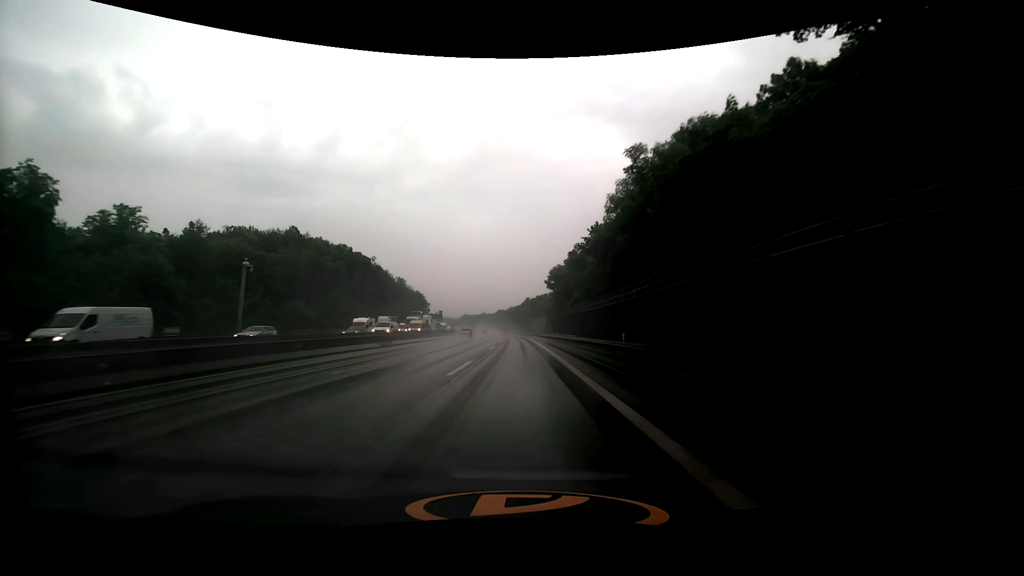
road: motorway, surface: asphalt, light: Day
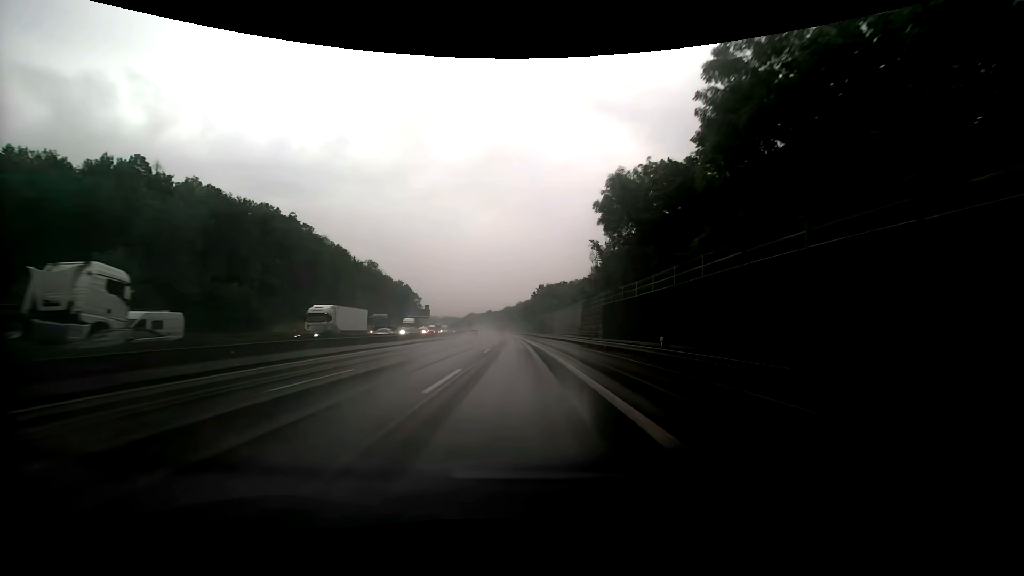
(-0.6, +58.4) m; -1°
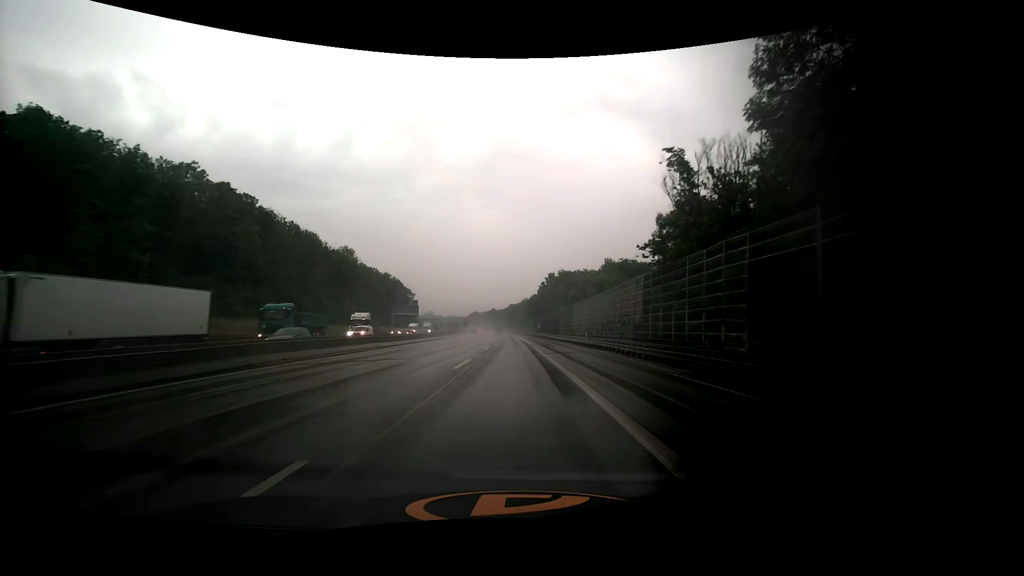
(-0.2, +29.5) m; 0°
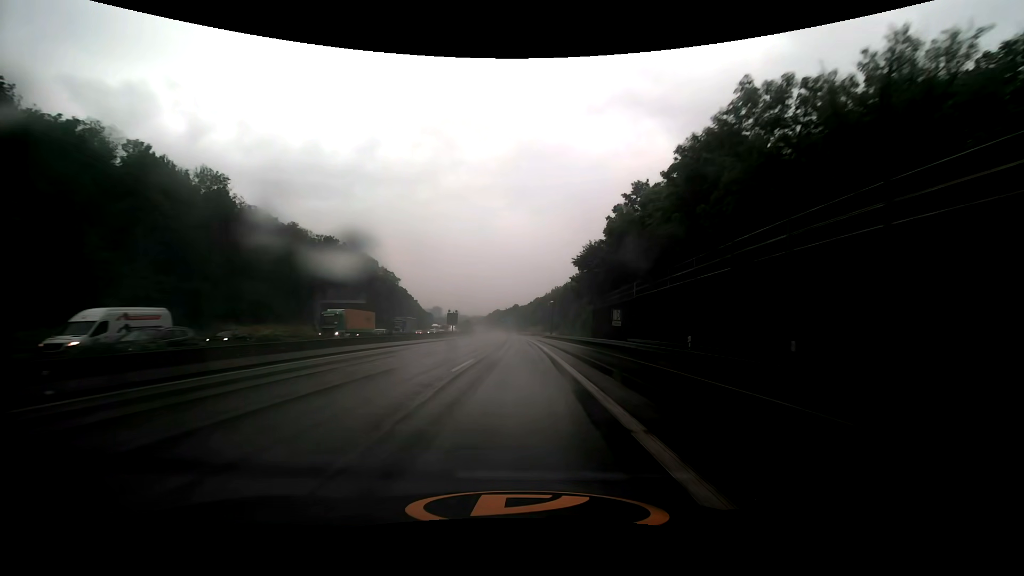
(-2.2, +74.5) m; -3°
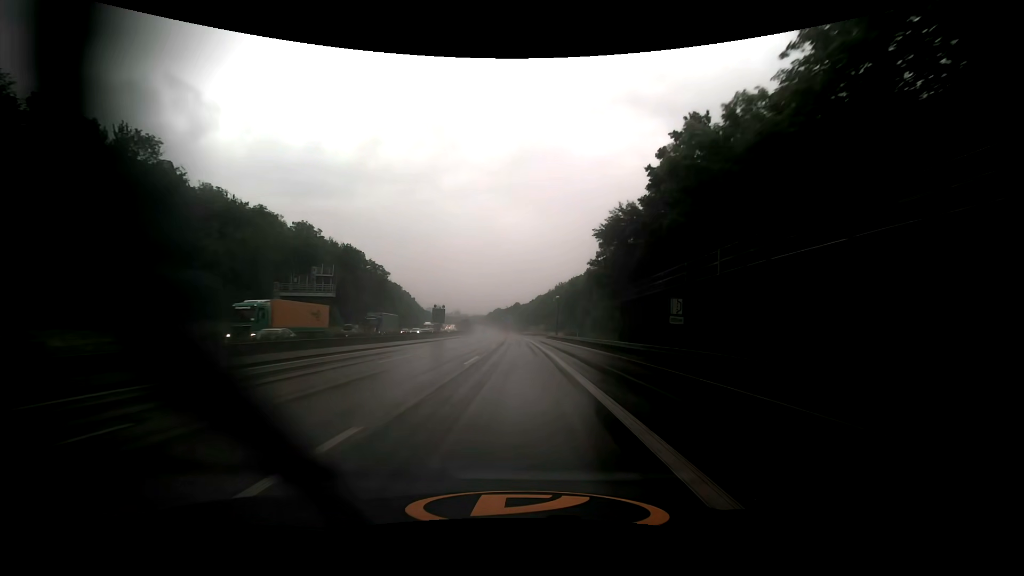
(-0.1, +14.8) m; 0°
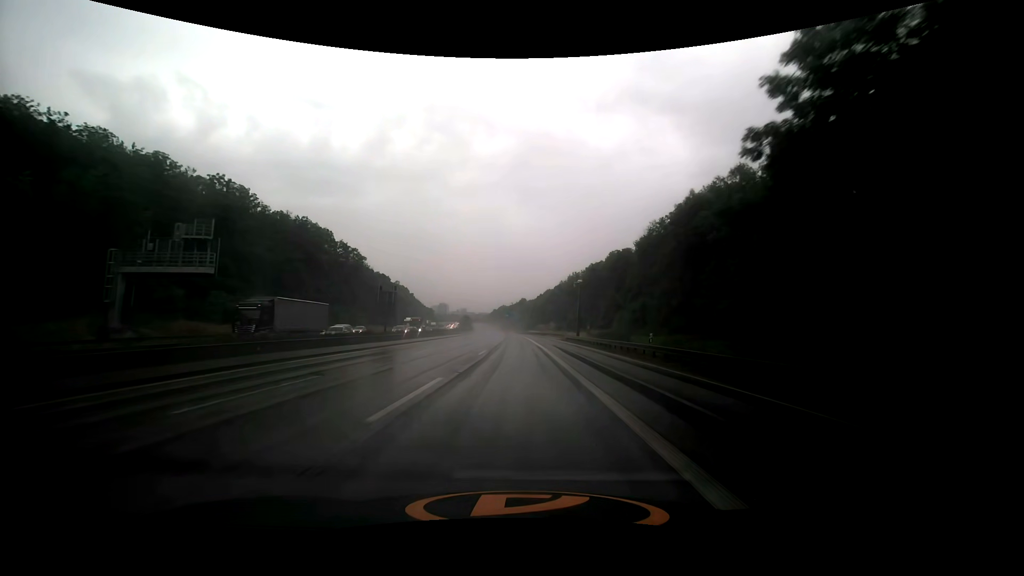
(-0.2, +29.6) m; -1°
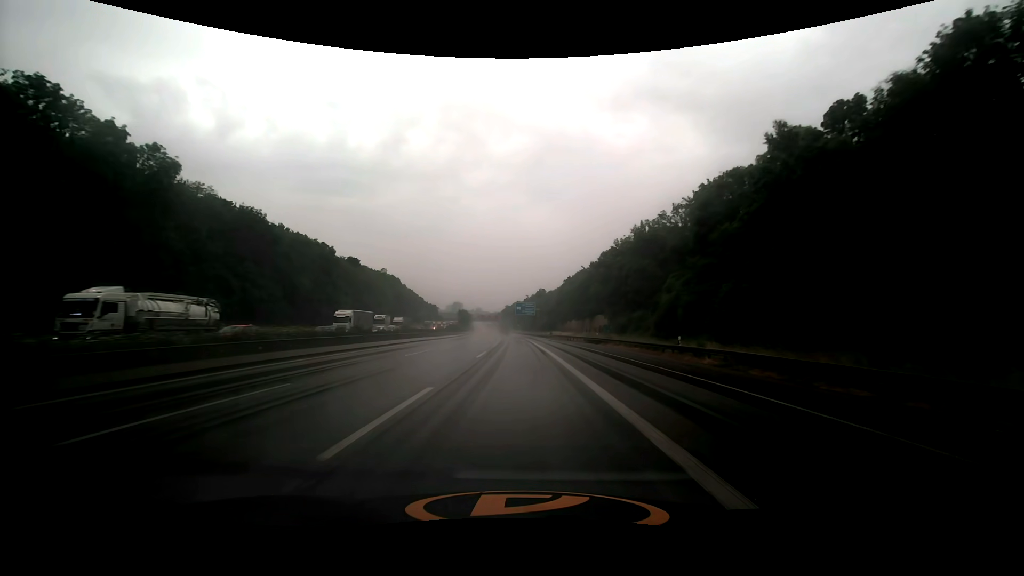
(-0.8, +74.4) m; -2°
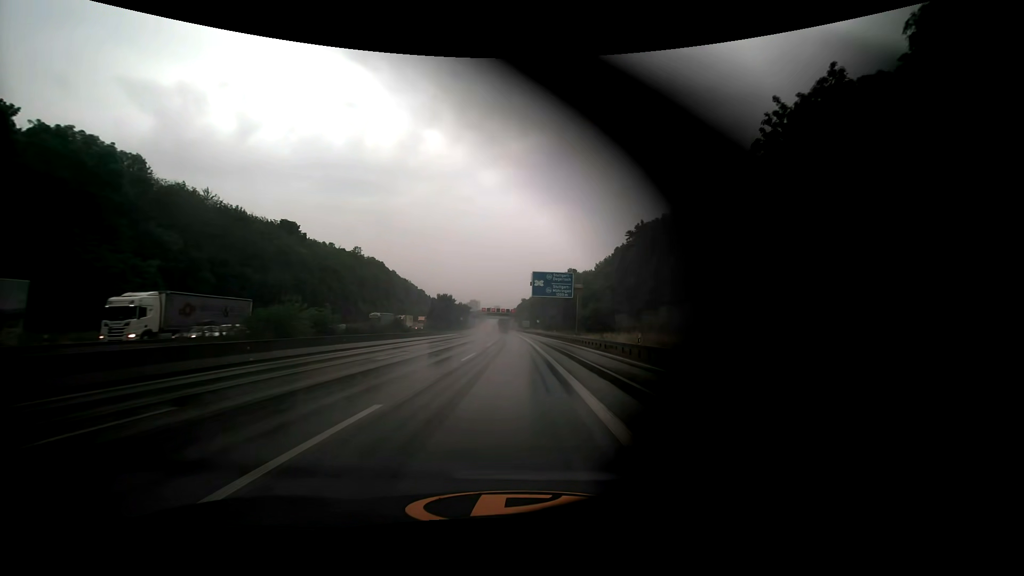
(-1.2, +74.9) m; -2°
(0, +10) (0, +20) (0, +30) (-1, +40) (-1, +50) (-1, +60) (-2, +70) (-2, +80) (-3, +90) (-3, +100) m
